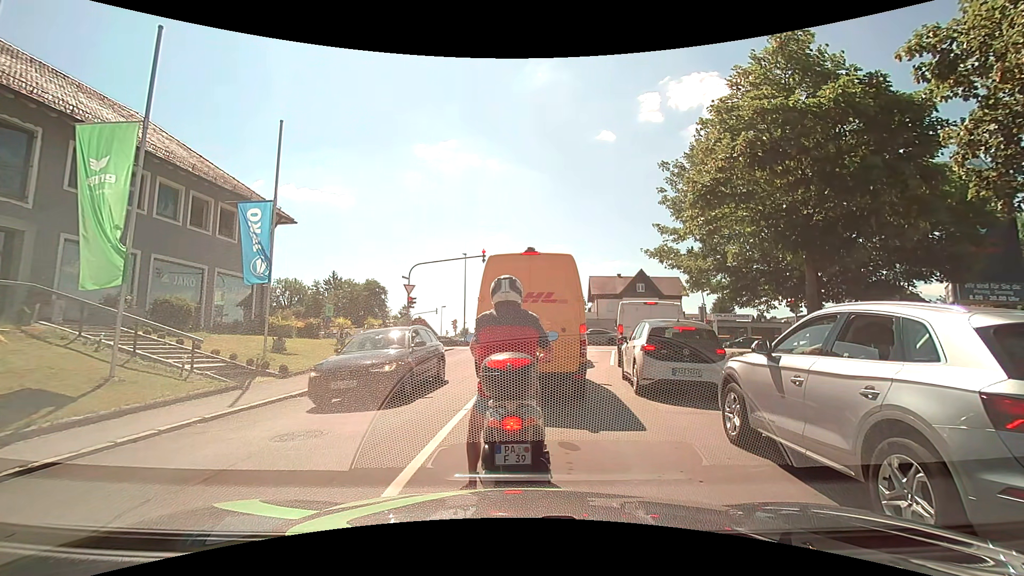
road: residential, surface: asphalt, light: Day
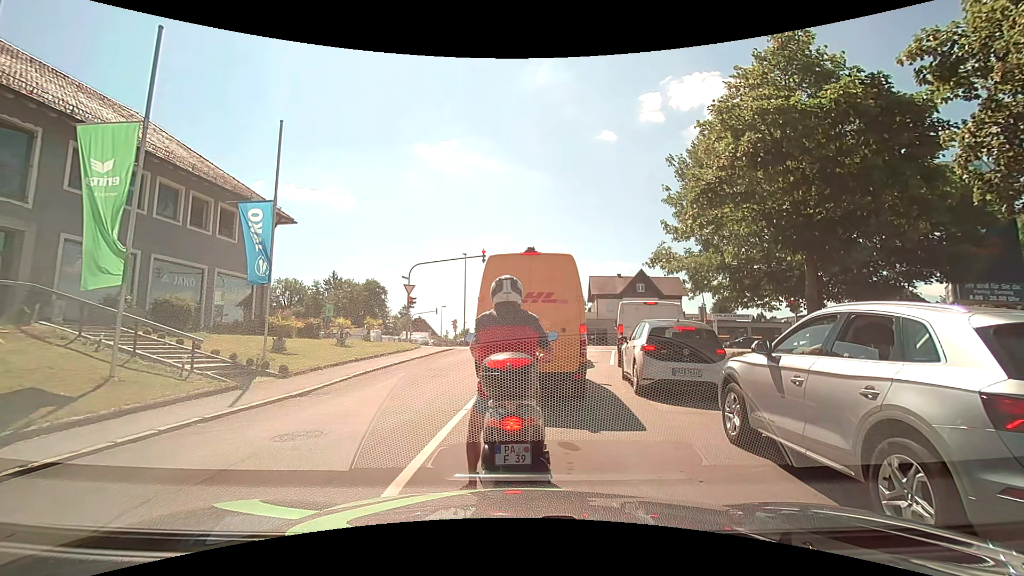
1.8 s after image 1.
(0.0, 0.0) m; 0°
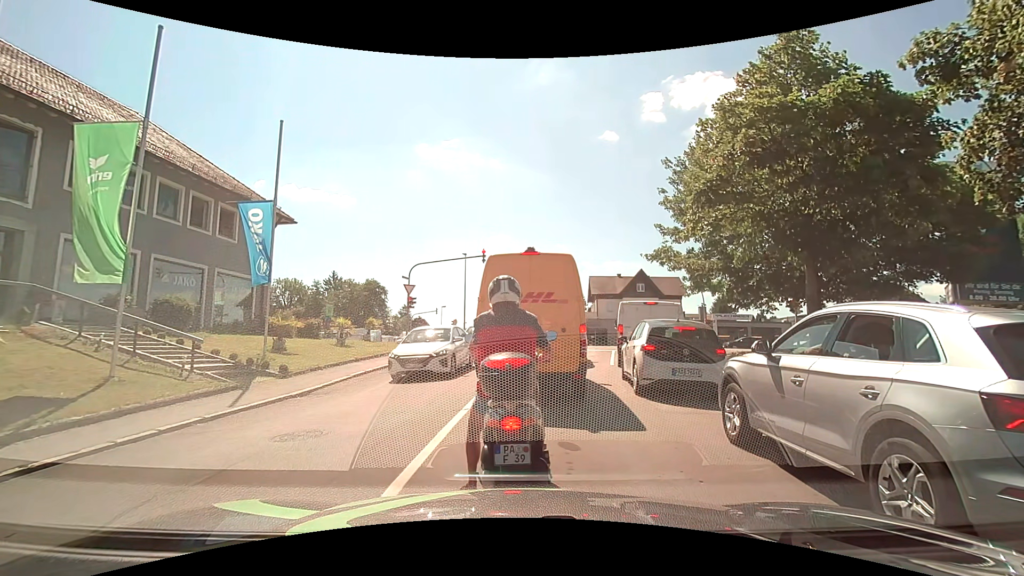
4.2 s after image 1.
(0.0, 0.0) m; 0°
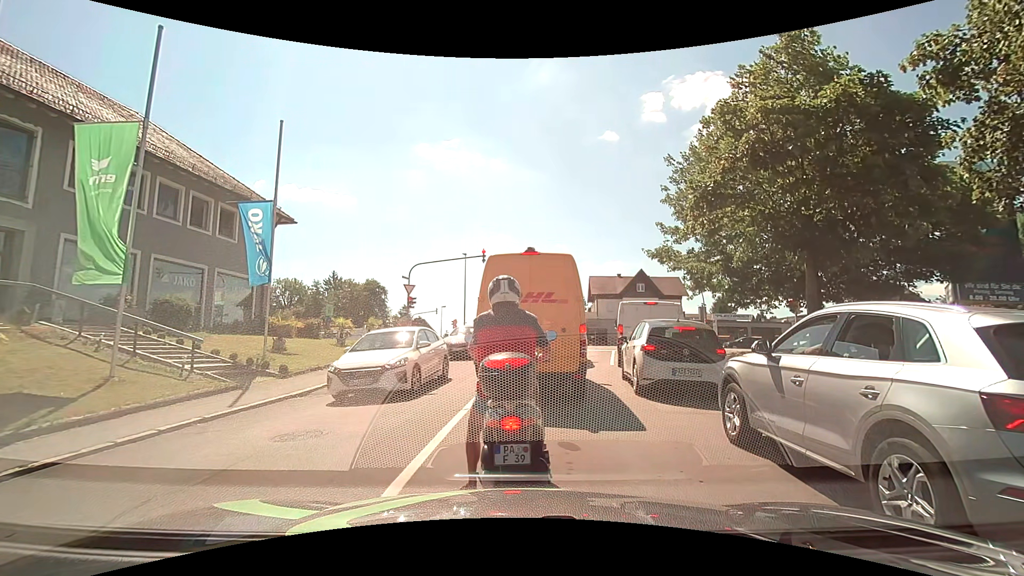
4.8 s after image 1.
(0.0, 0.0) m; 0°
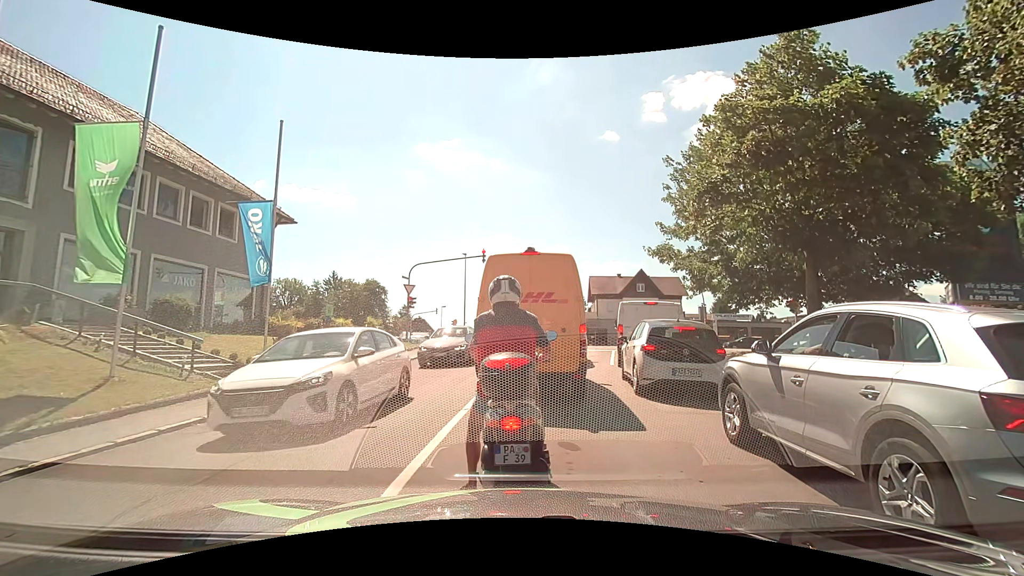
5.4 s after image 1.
(0.0, 0.0) m; 0°
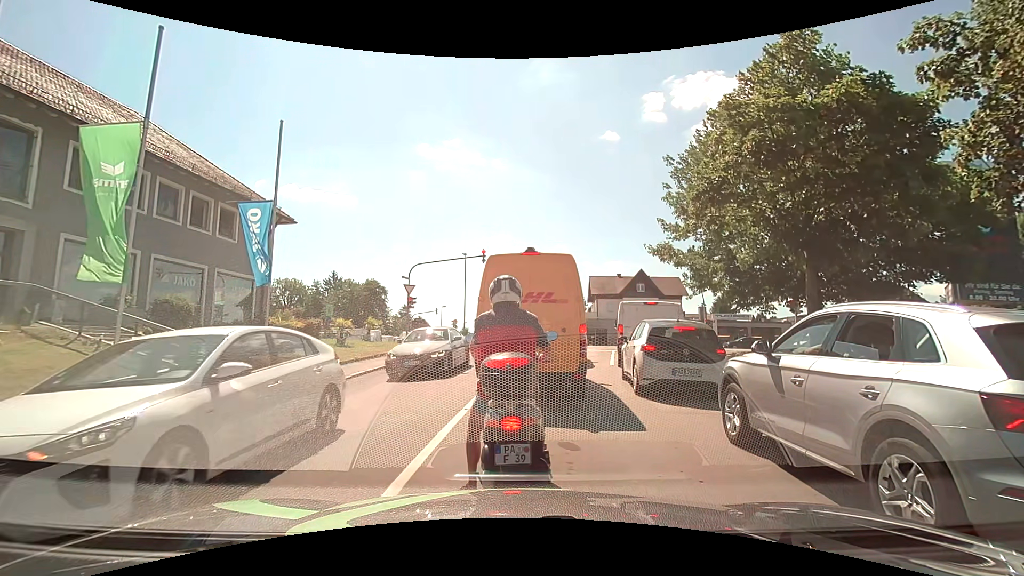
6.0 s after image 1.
(0.0, 0.0) m; 0°
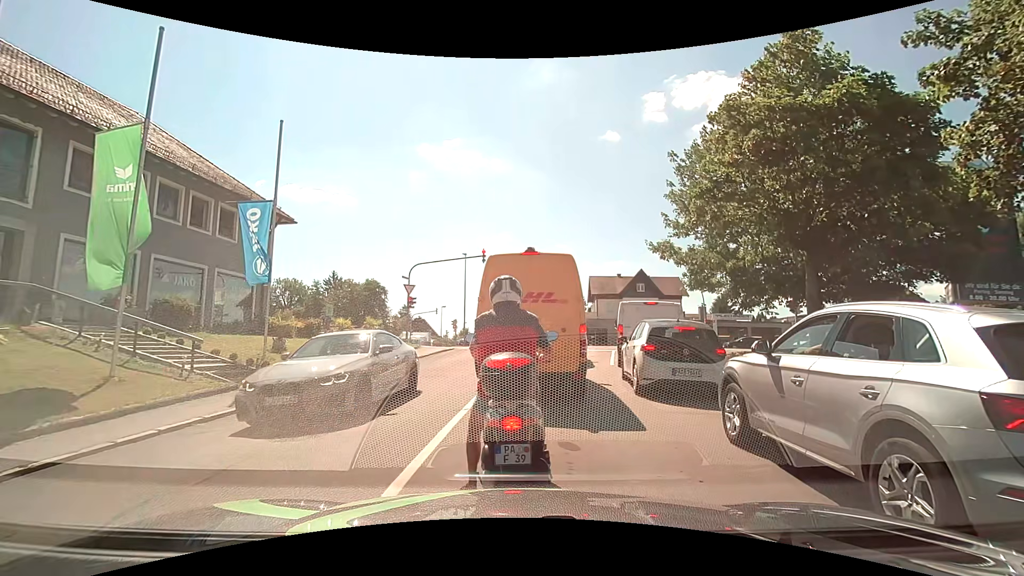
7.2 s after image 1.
(0.0, 0.0) m; 0°
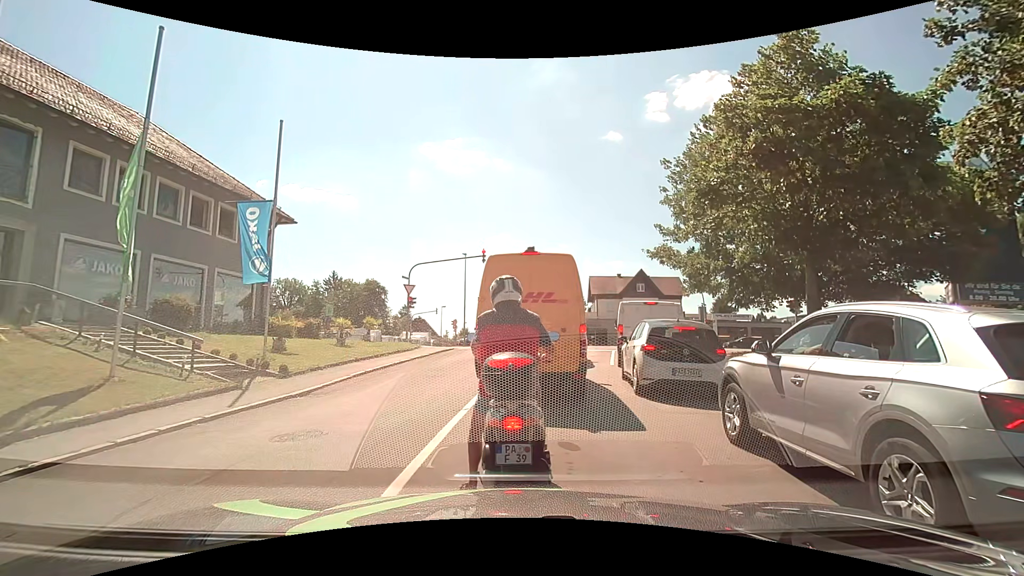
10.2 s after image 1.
(0.0, 0.0) m; 0°
(0, +10) (+2, +20) (+3, +30) (+2, +40) (-5, +47) (-14, +50) (-24, +51) (-34, +52) (-44, +54) (-54, +55) m
